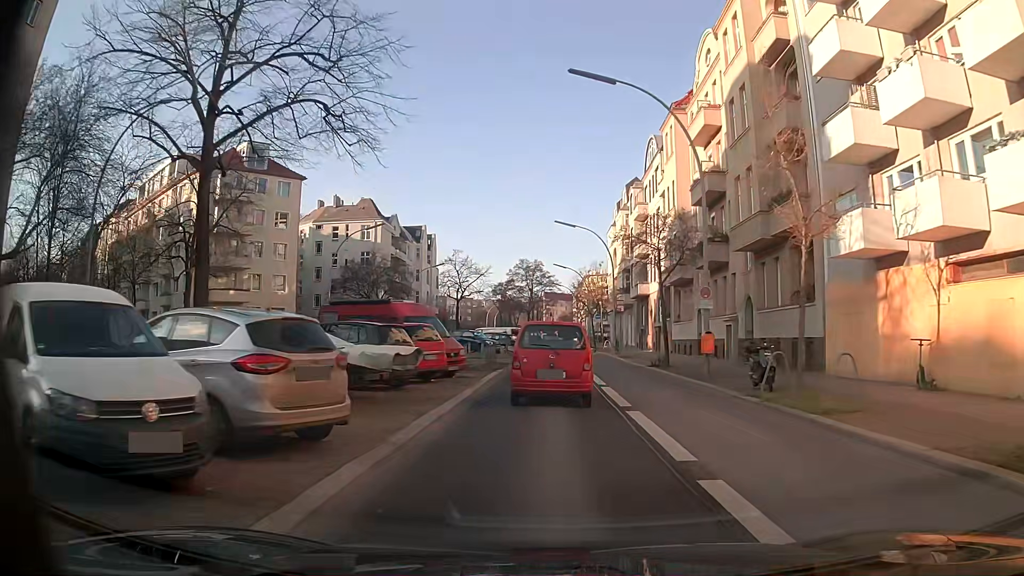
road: secondary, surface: asphalt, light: Day
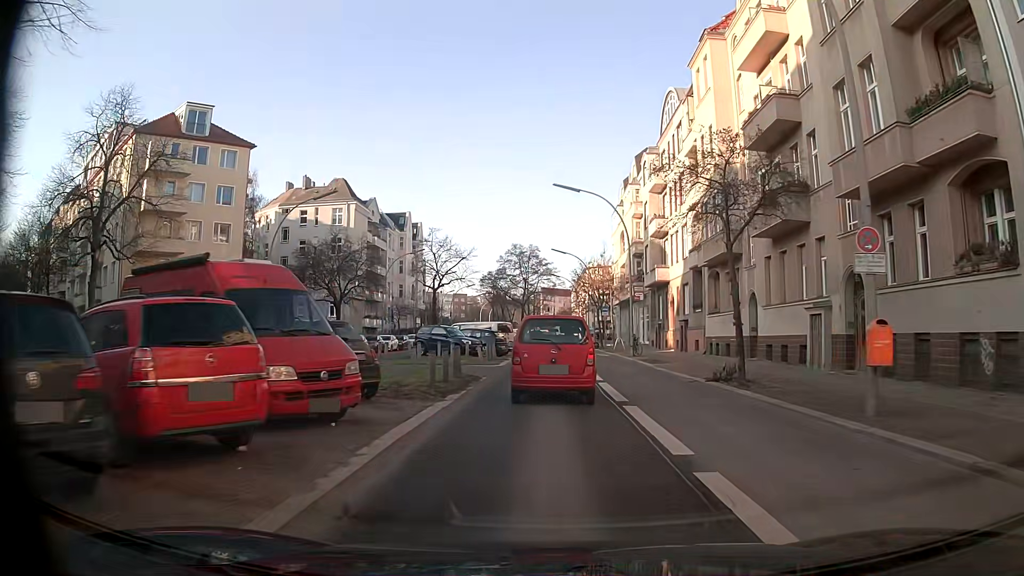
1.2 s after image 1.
(0.0, +11.9) m; -1°
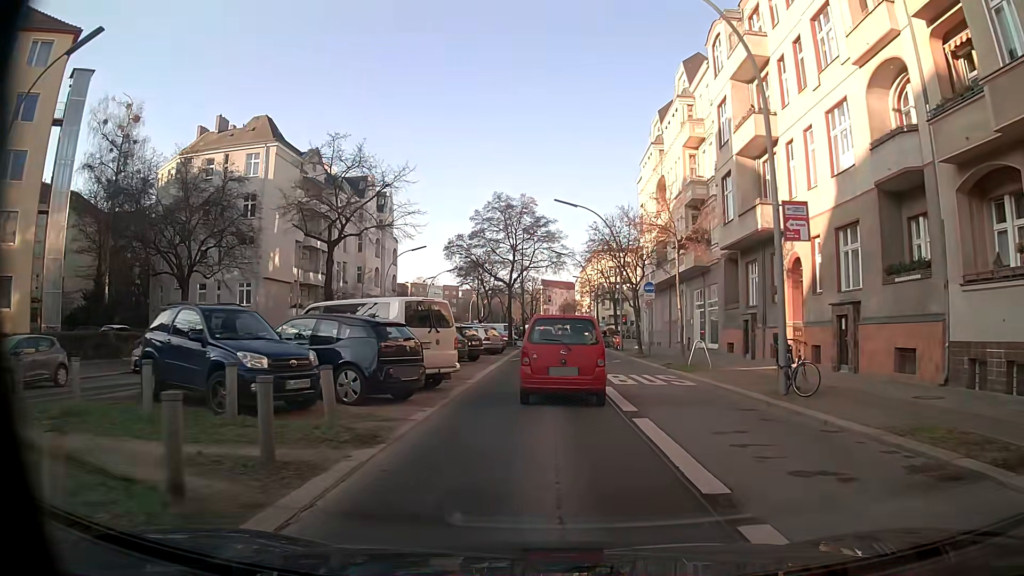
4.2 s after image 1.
(+0.3, +25.7) m; +1°
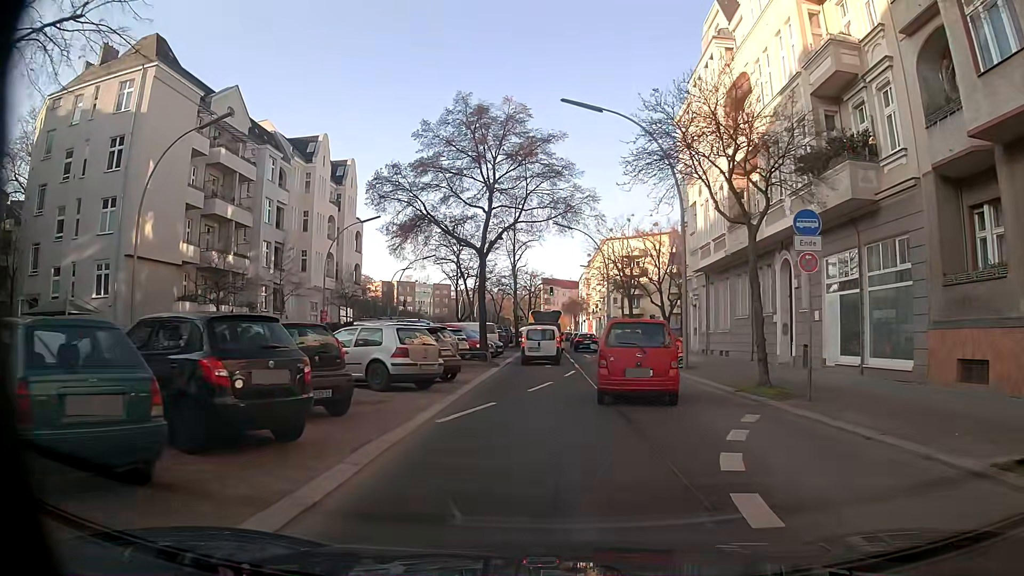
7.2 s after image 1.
(-0.2, +21.0) m; -1°
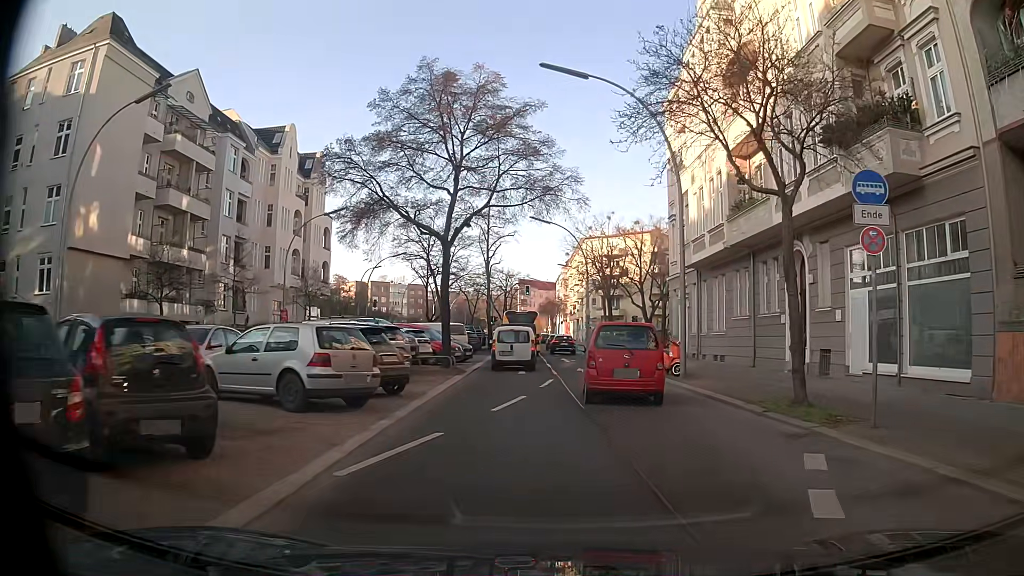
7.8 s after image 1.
(0.0, +3.8) m; +1°
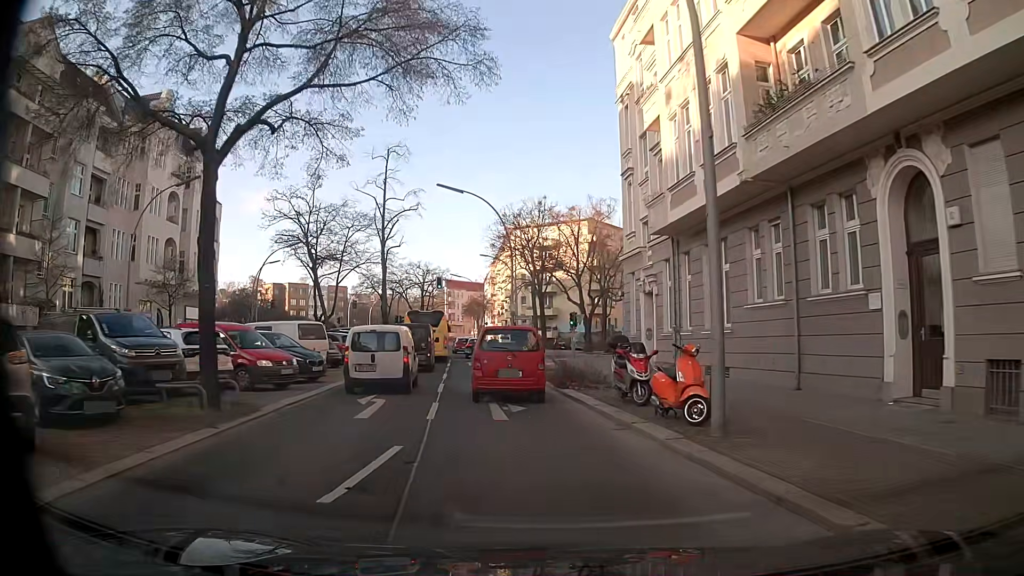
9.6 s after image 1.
(+1.0, +12.7) m; +6°
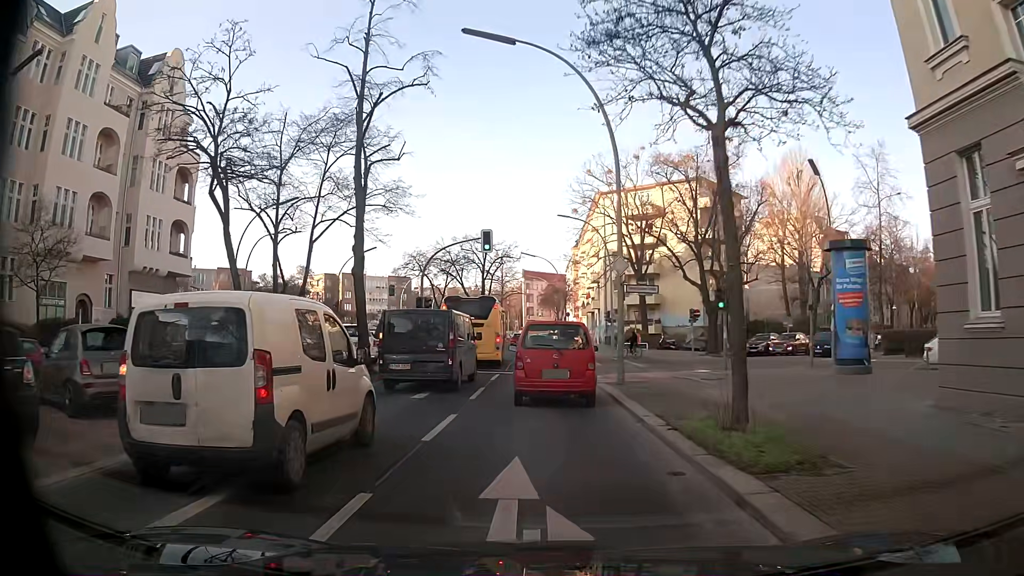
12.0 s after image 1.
(-1.4, +21.1) m; -6°
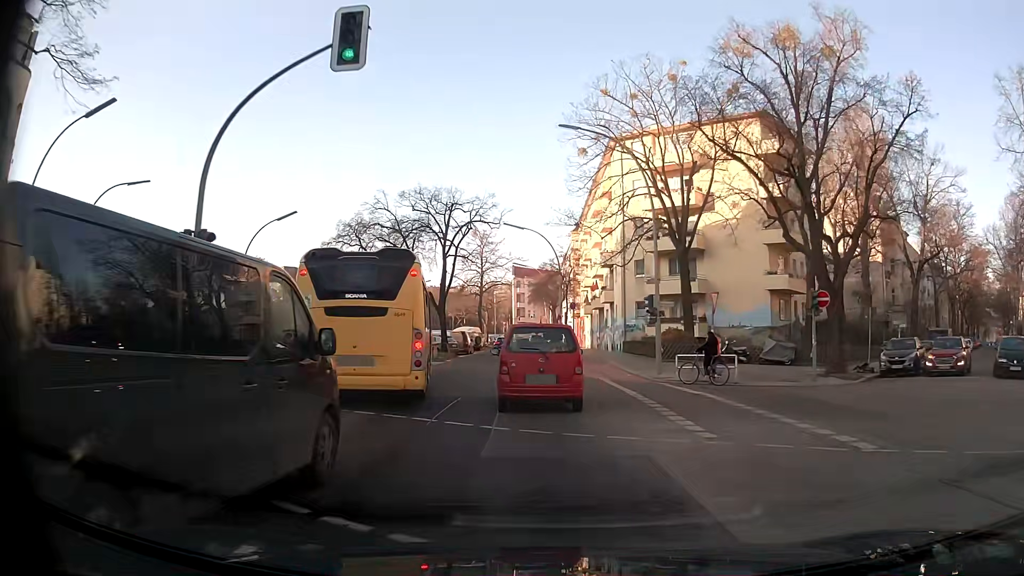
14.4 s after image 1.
(-0.1, +22.1) m; 0°
(0, +10) (0, +20) (-1, +30) (-2, +40) (-3, +50) (-4, +60) (-4, +70) (-5, +80) (-5, +90) (-5, +100) m
